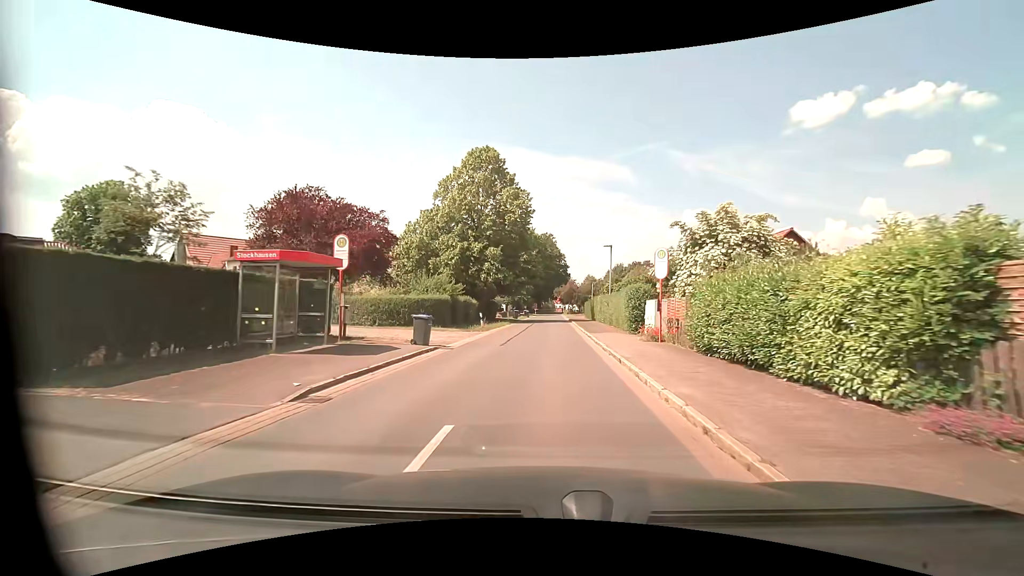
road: tertiary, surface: asphalt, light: Day
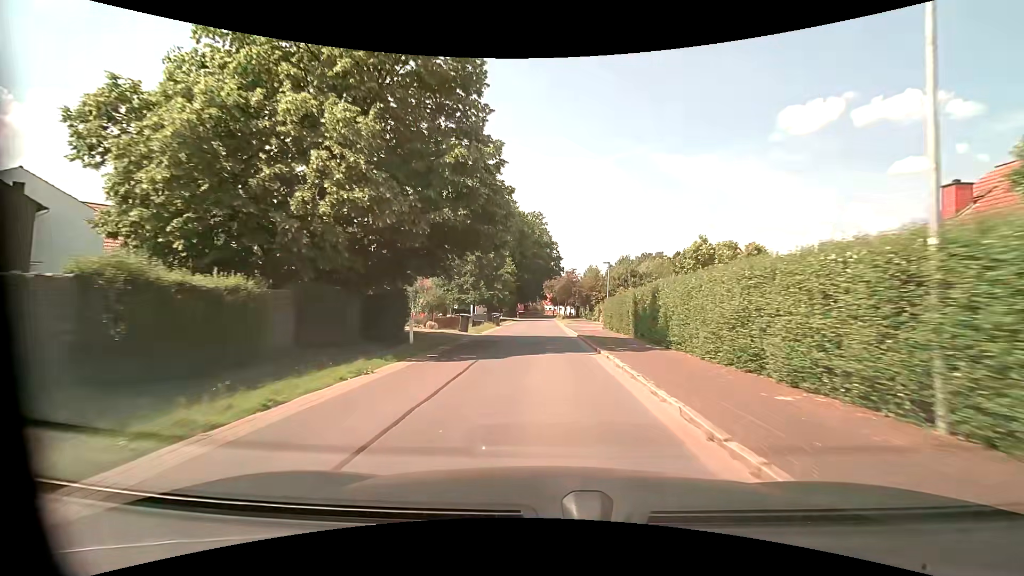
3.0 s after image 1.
(+0.2, +33.0) m; +1°
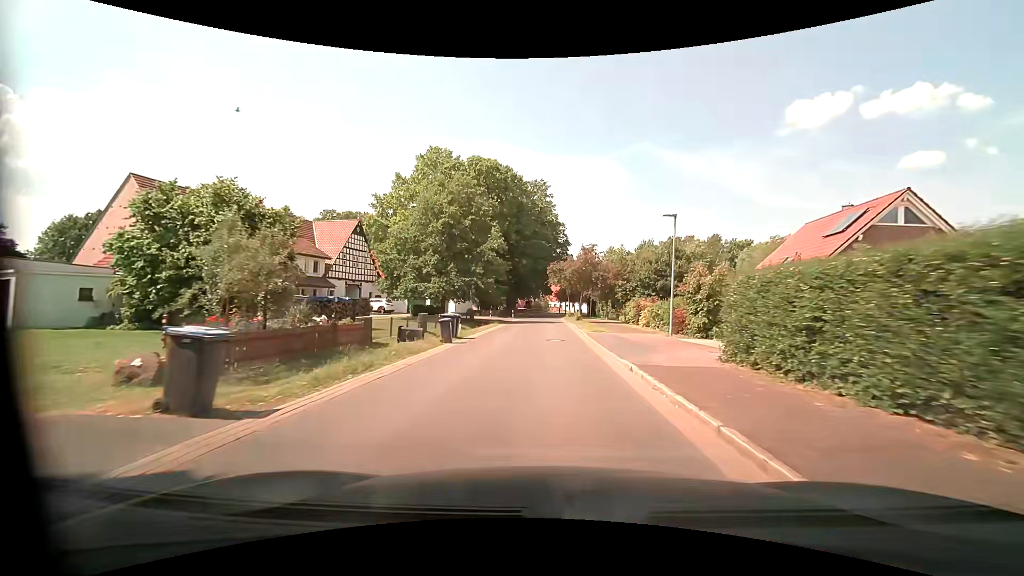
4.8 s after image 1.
(-0.1, +23.0) m; -1°
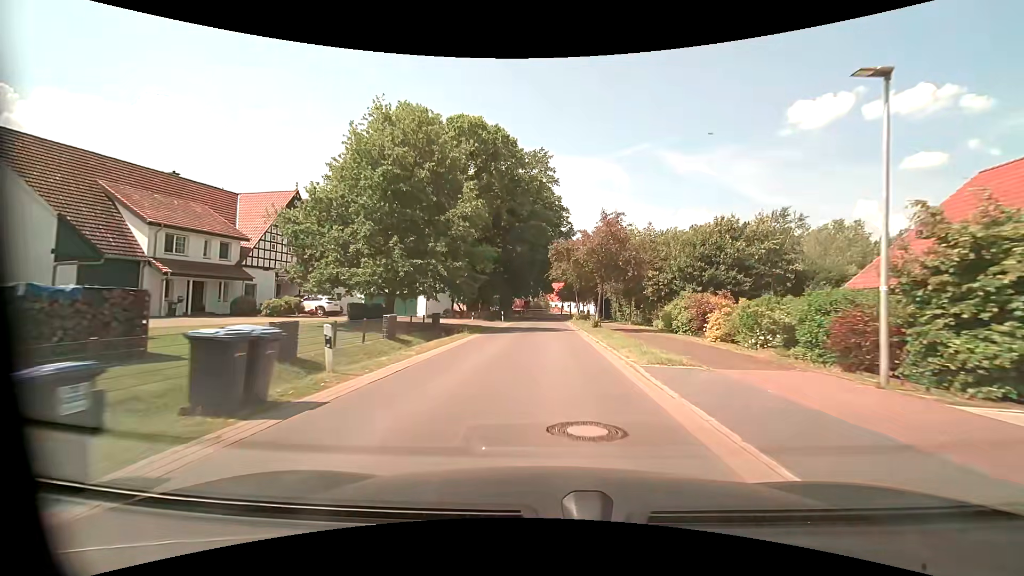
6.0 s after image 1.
(+0.1, +15.3) m; 0°
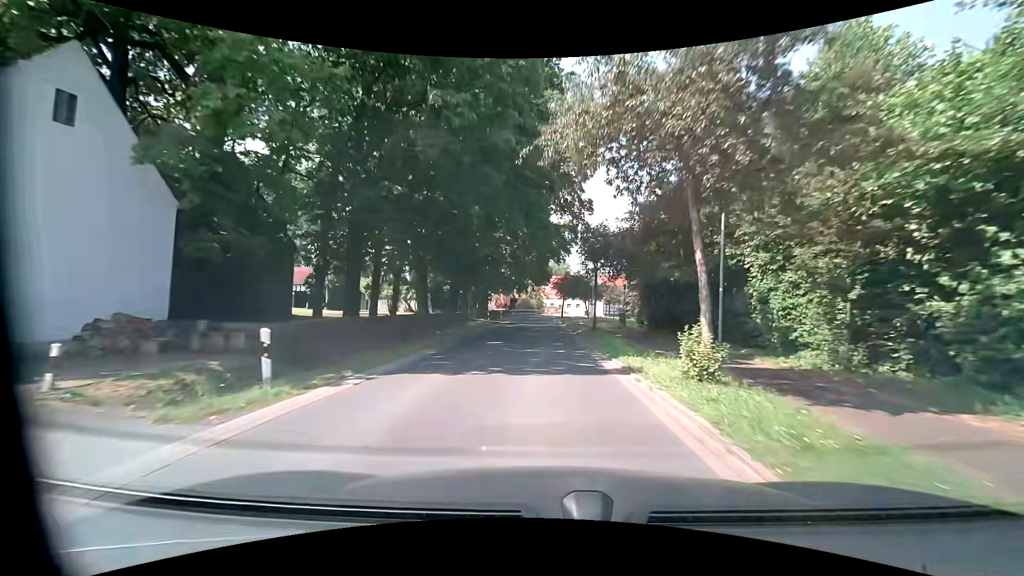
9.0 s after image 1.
(+0.5, +38.9) m; 0°
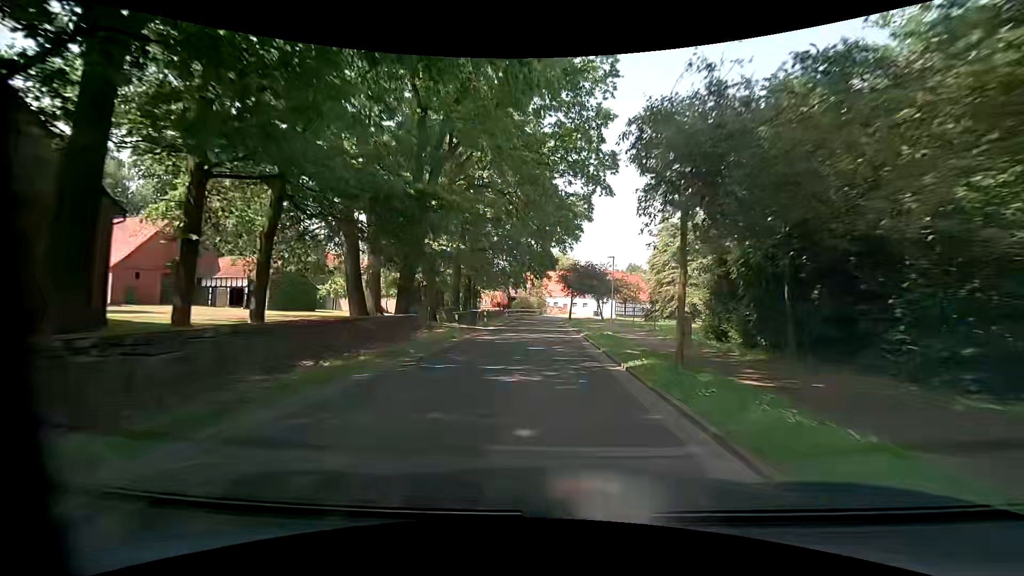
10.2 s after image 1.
(+0.1, +15.7) m; 0°
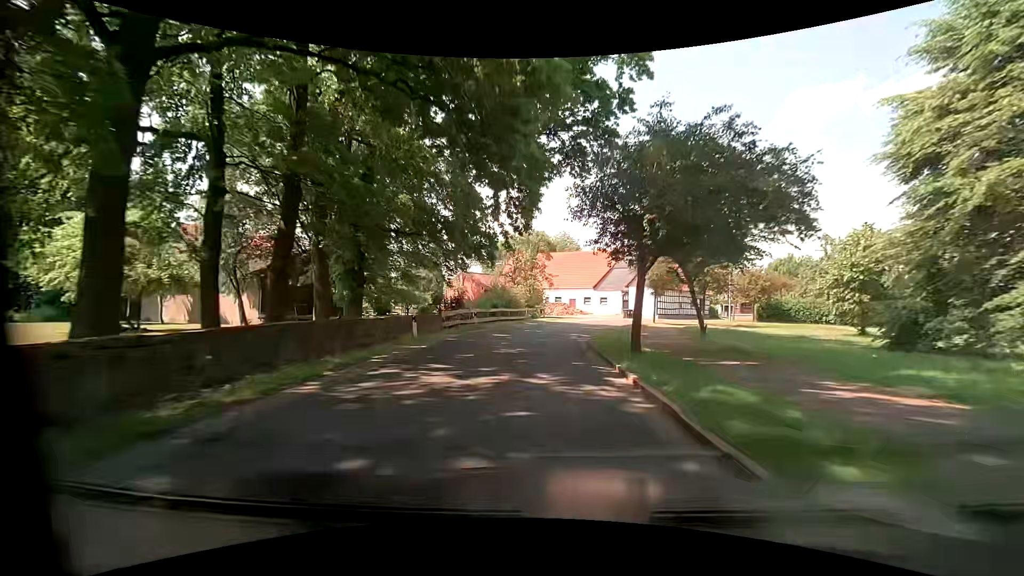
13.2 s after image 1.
(+0.6, +39.6) m; 0°
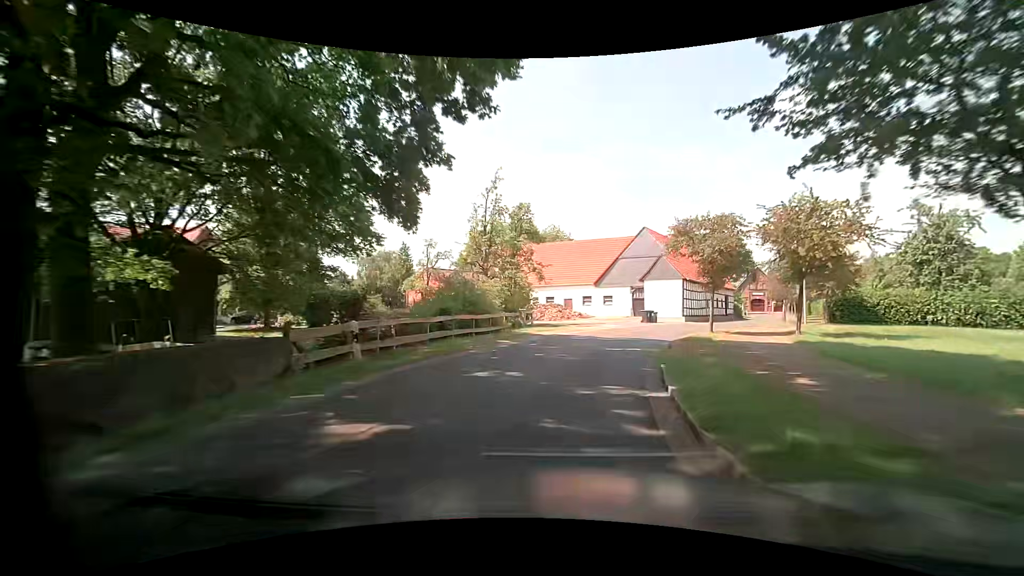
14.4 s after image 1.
(+0.1, +15.9) m; +1°
(+1, +10) (+3, +20) (+7, +29) (+12, +38) (+17, +46) (+22, +54) (+27, +63) (+32, +72) (+36, +81) (+40, +90) m
